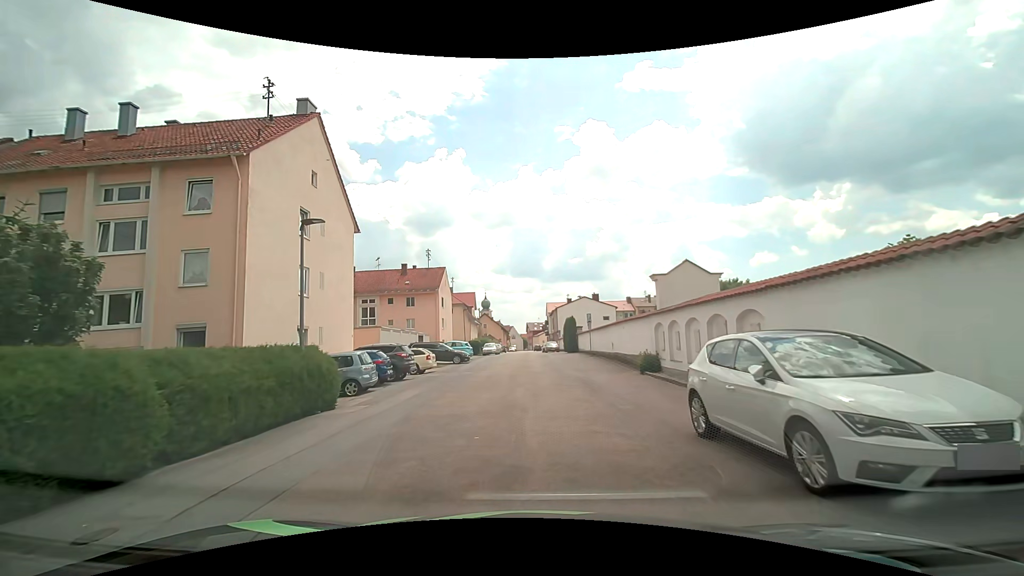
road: residential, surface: asphalt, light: Day
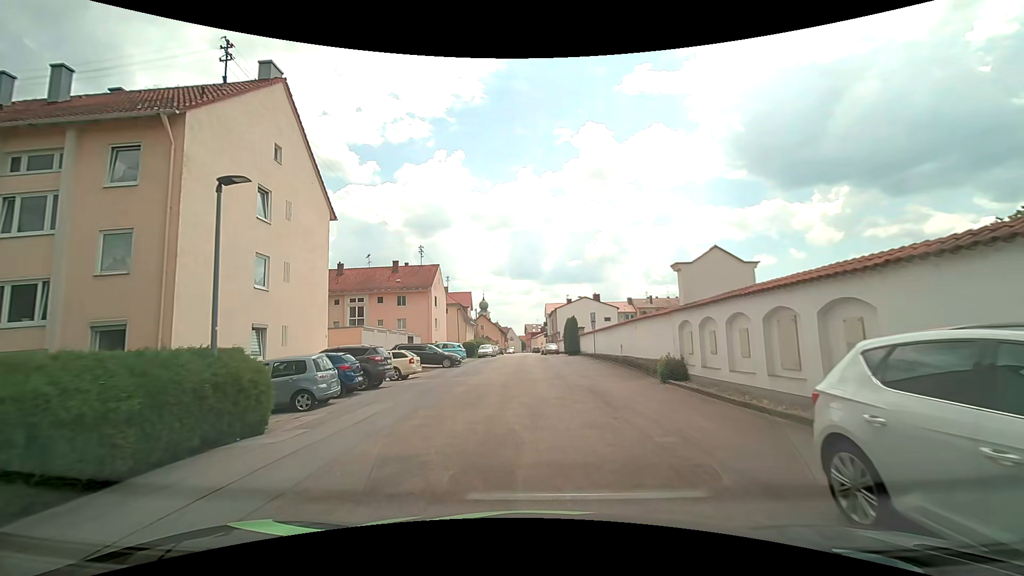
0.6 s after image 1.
(0.0, +3.5) m; +1°
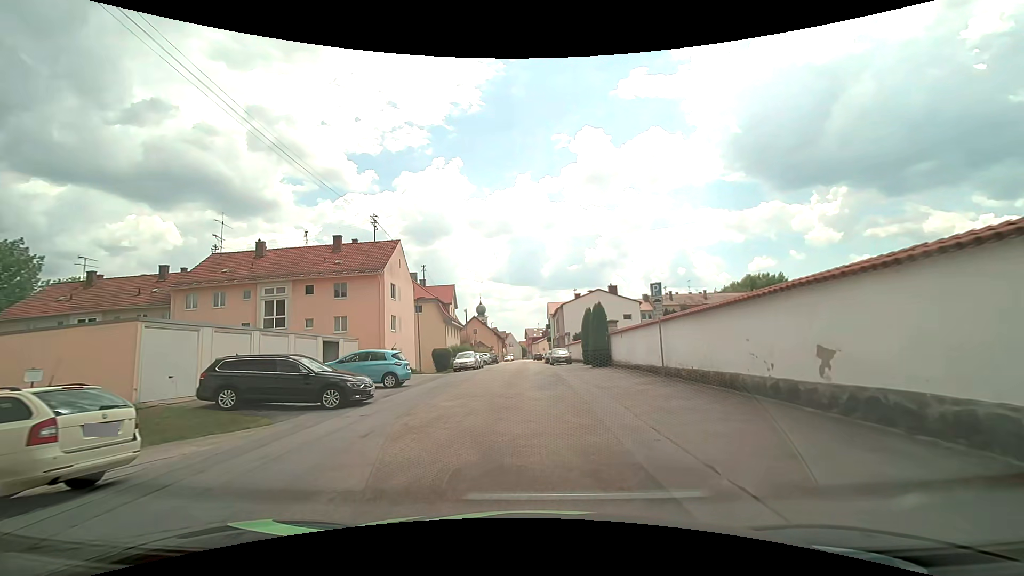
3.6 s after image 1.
(0.0, +18.4) m; 0°
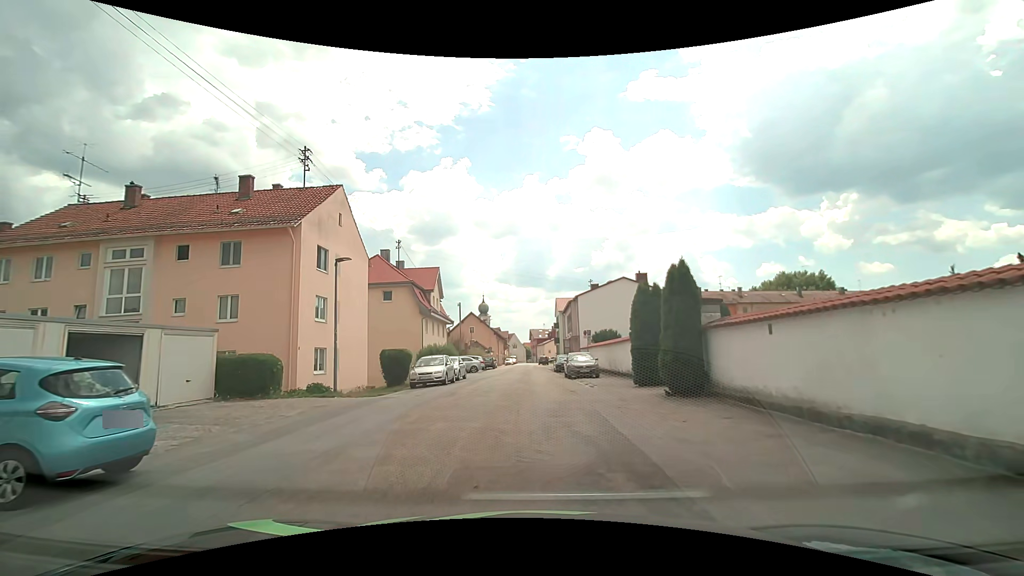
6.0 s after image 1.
(-0.2, +15.2) m; -2°
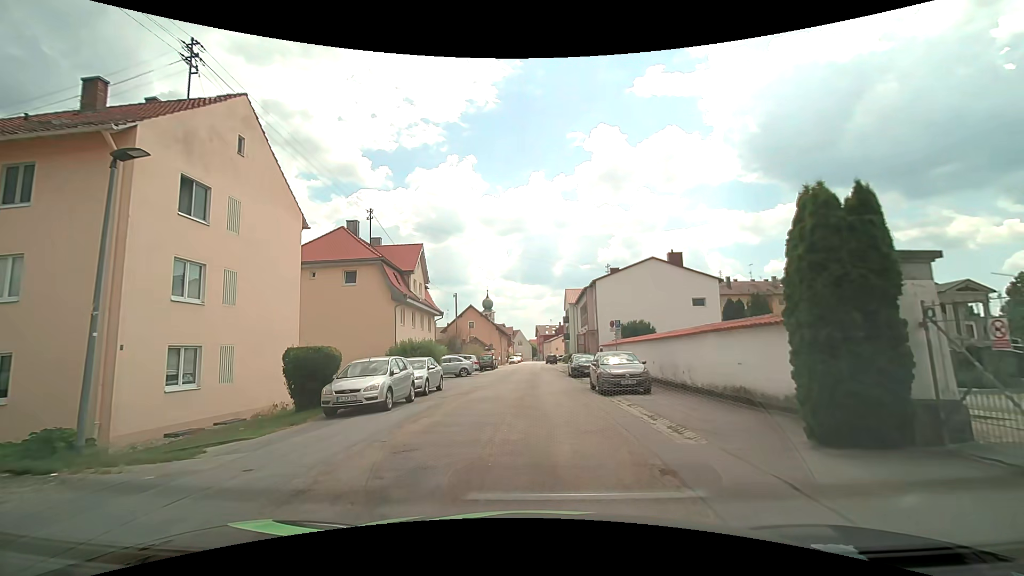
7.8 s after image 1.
(0.0, +10.7) m; 0°
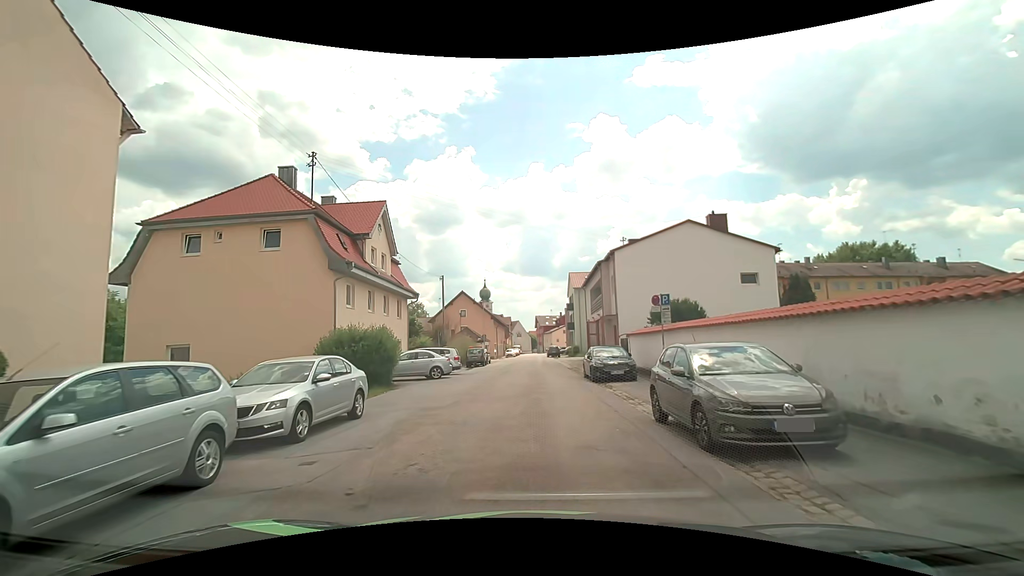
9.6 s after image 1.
(0.0, +10.4) m; 0°
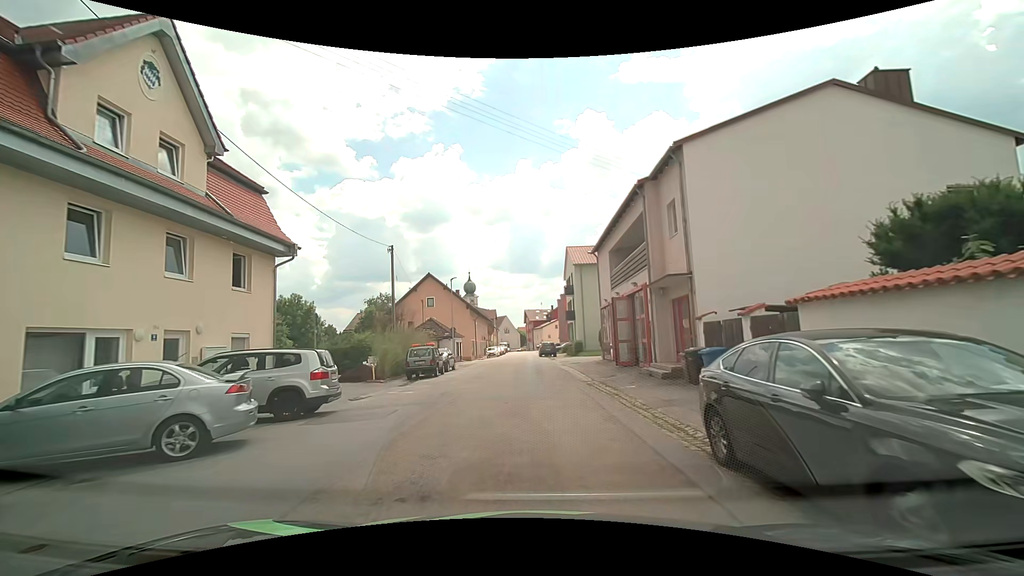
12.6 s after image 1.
(+0.2, +18.1) m; +1°
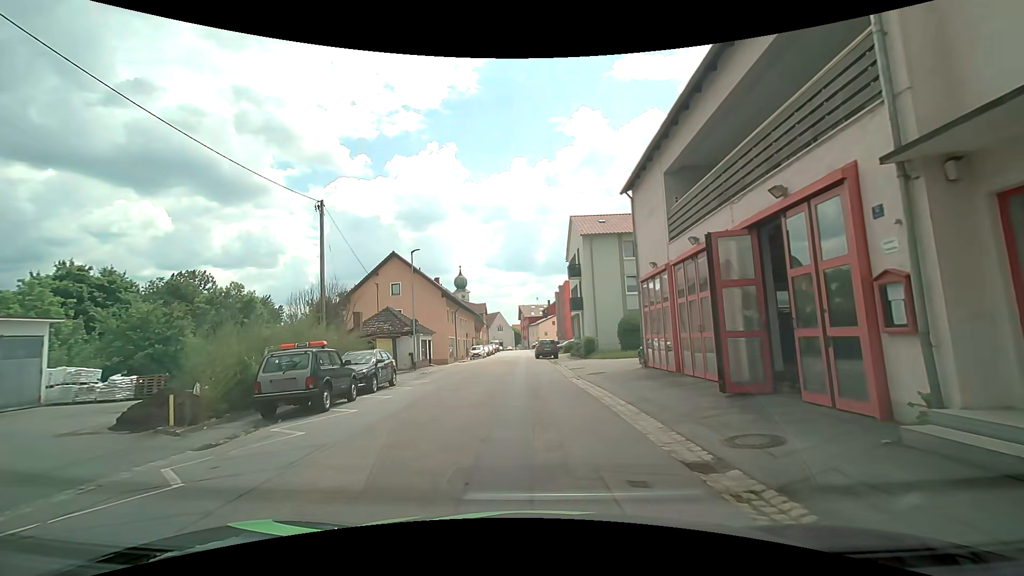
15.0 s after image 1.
(+0.1, +13.7) m; 0°
(0, +10) (0, +20) (0, +30) (-1, +40) (-1, +50) (-1, +60) (0, +70) (0, +80) (0, +90) (0, +100) m
